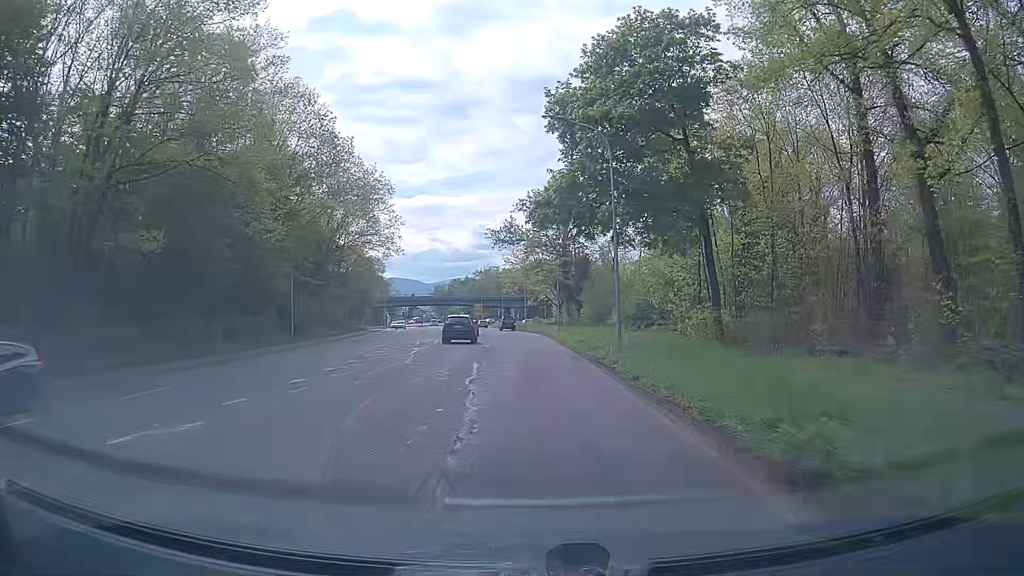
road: secondary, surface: asphalt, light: Day
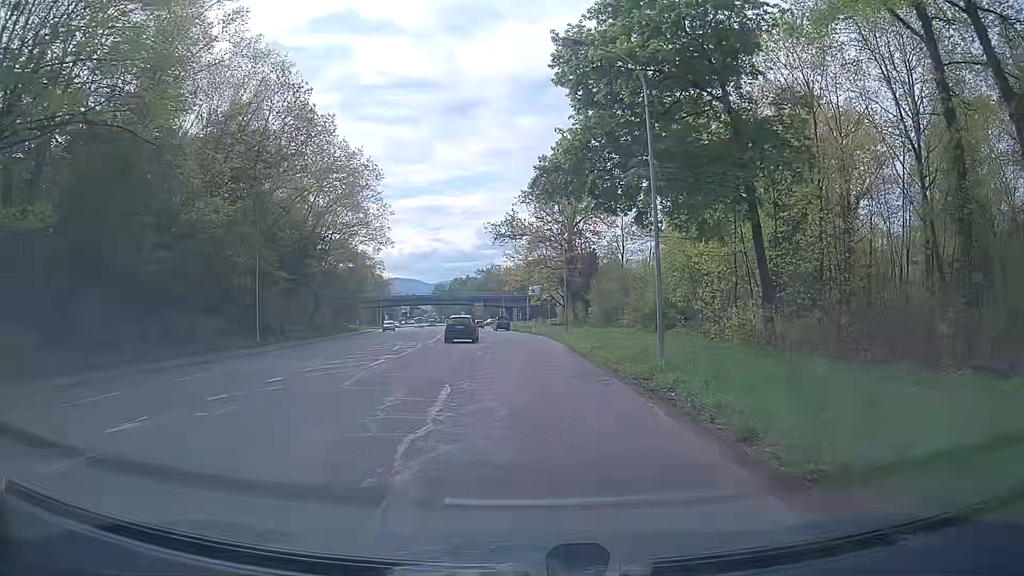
(0.0, +7.7) m; 0°
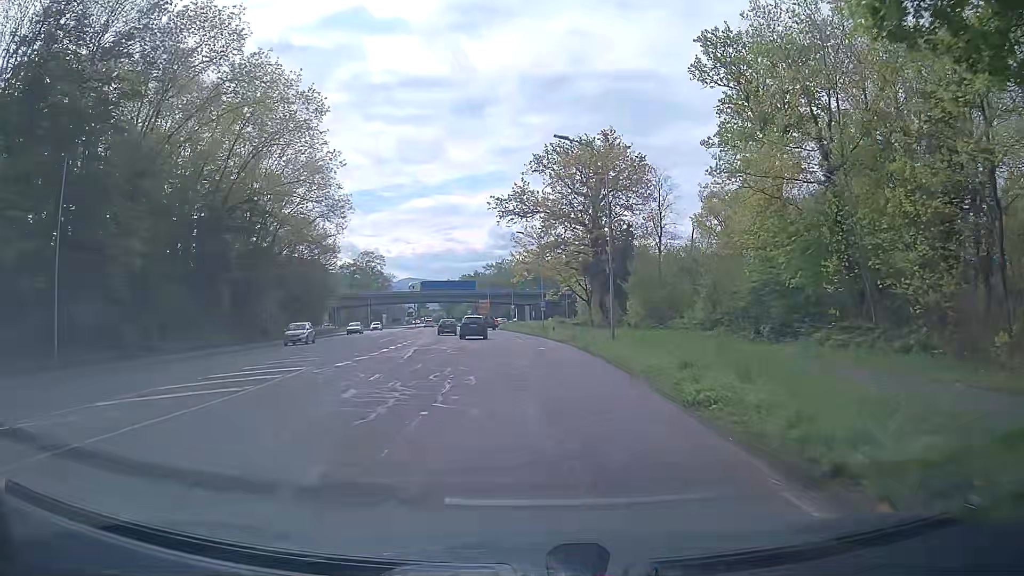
(-0.4, +23.0) m; -2°
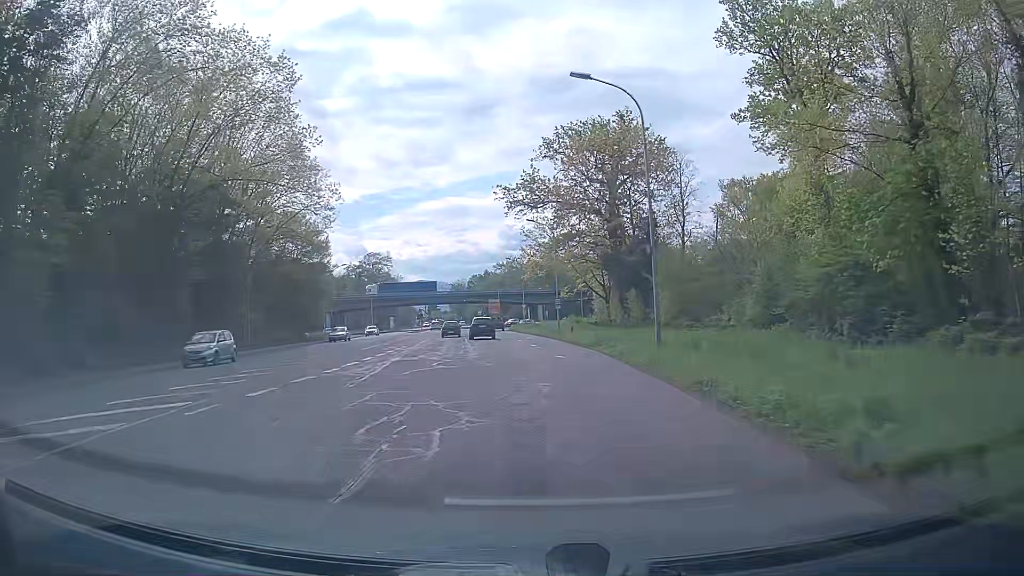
(-0.1, +7.7) m; -1°
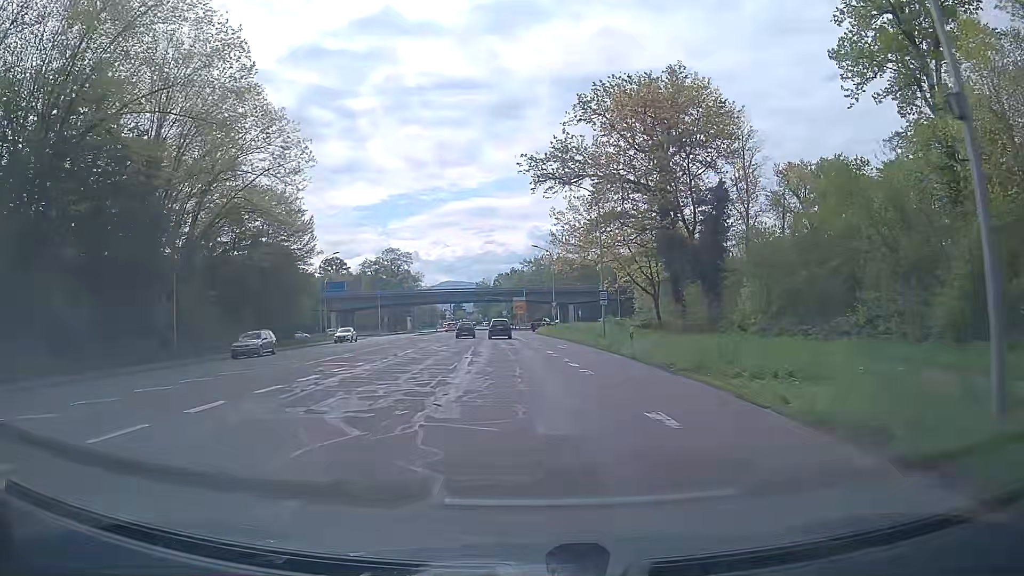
(-0.3, +15.3) m; -2°
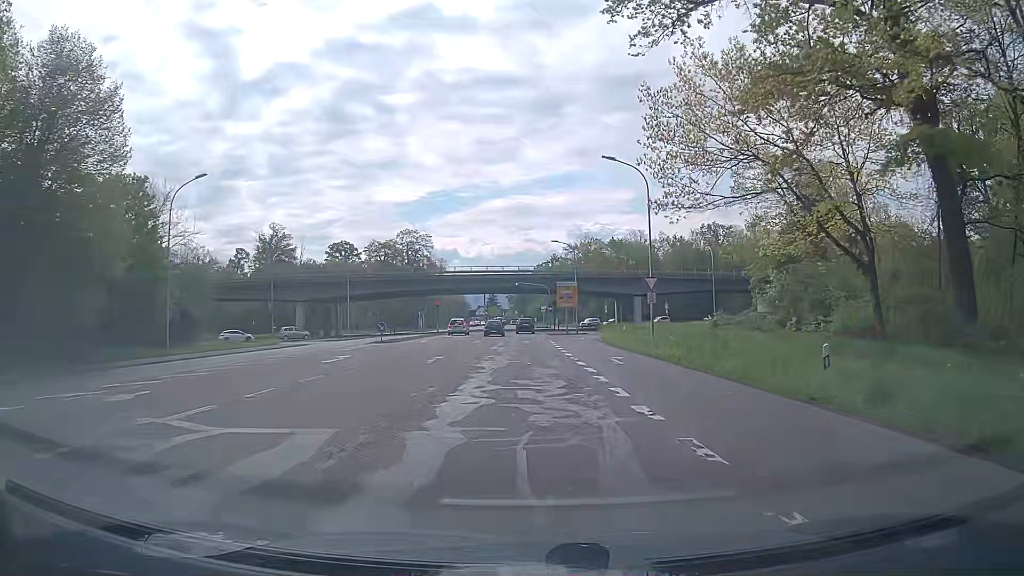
(-1.5, +38.4) m; -4°
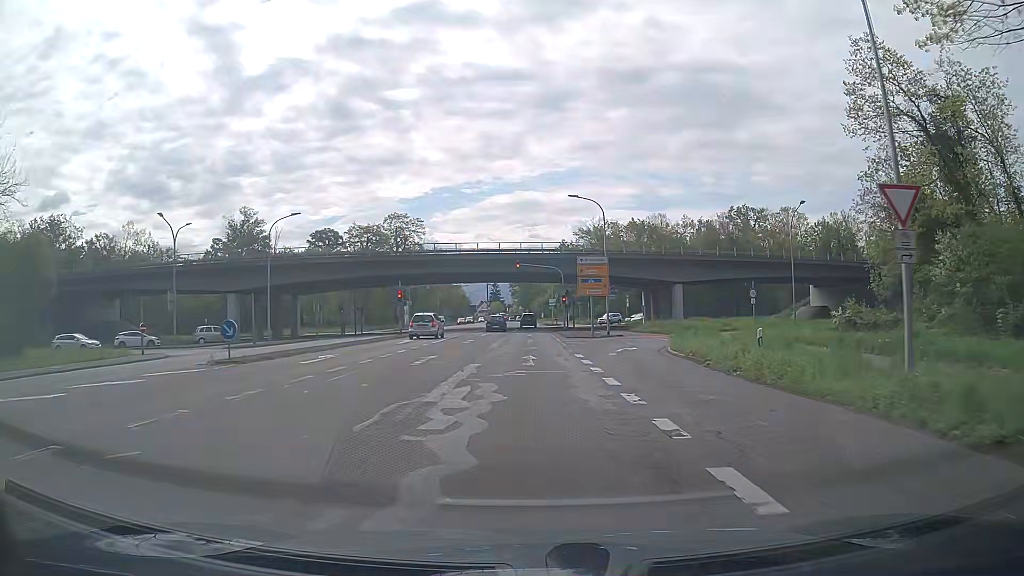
(-0.1, +22.6) m; 0°
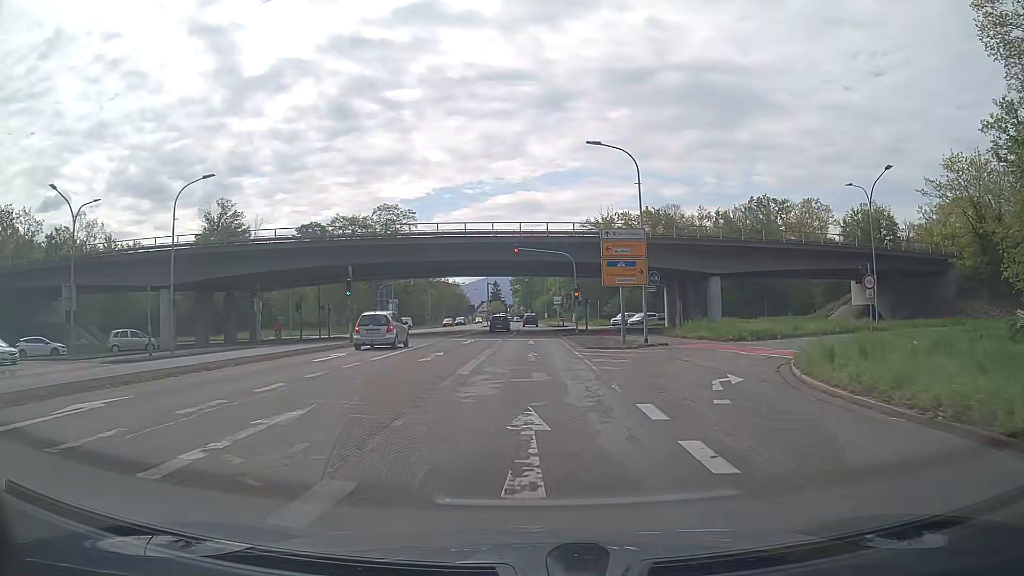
(-0.1, +13.6) m; -1°
(0, +10) (0, +20) (0, +30) (0, +40) (0, +50) (0, +60) (0, +70) (0, +80) (0, +90) (0, +100) m
